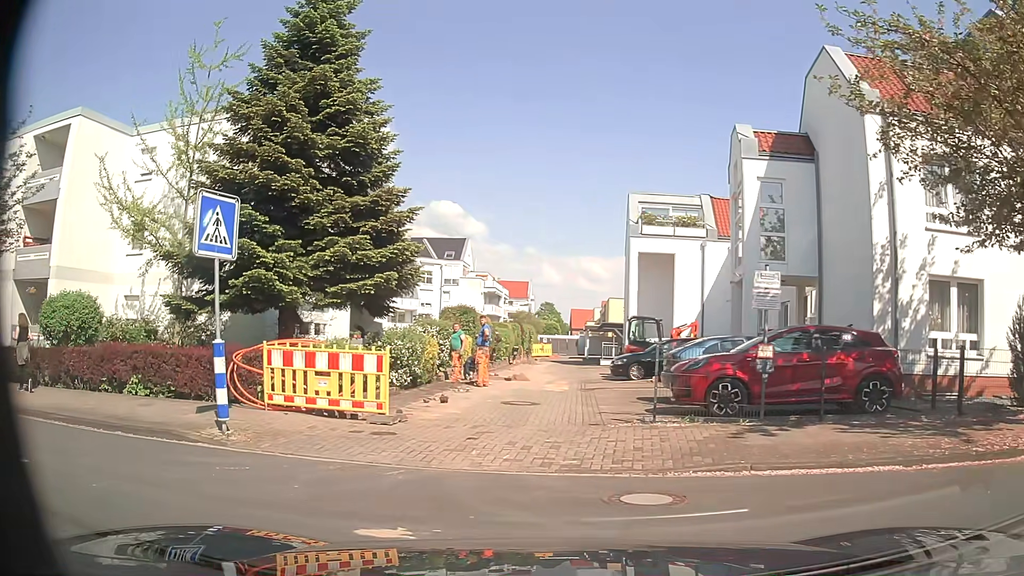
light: Day
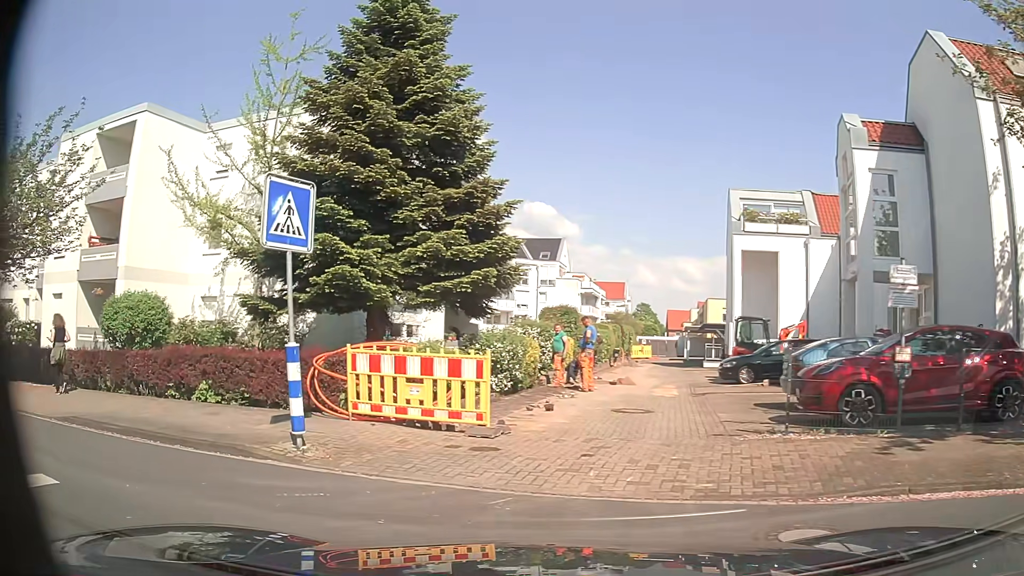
(-0.1, +1.2) m; -10°
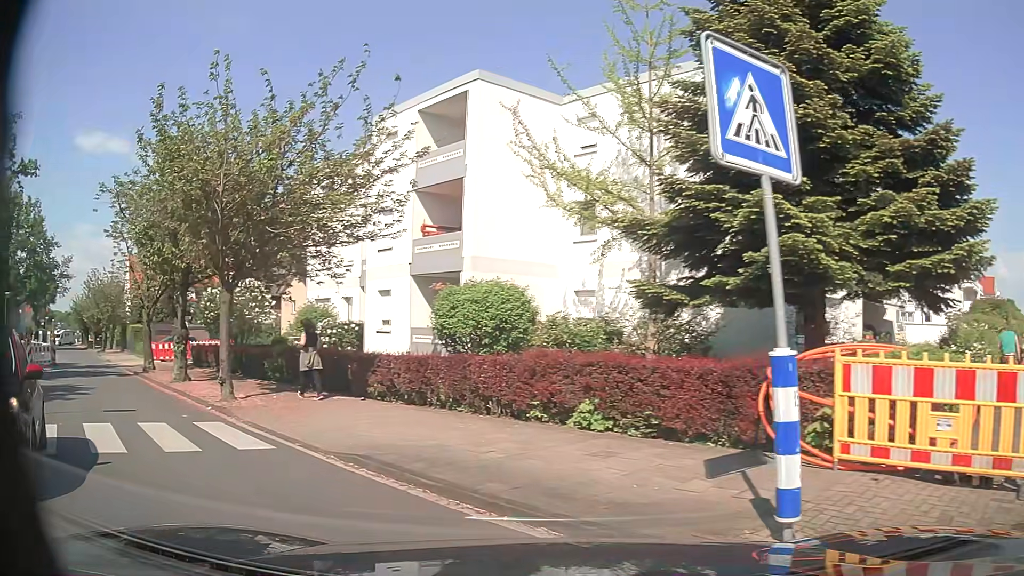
(-1.0, +3.9) m; -31°
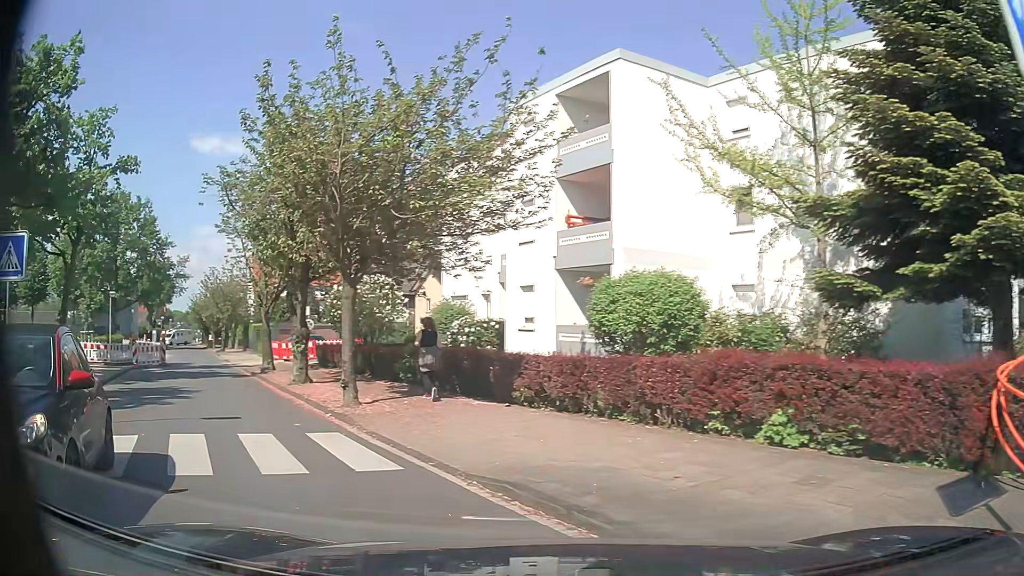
(-0.2, +1.6) m; -12°
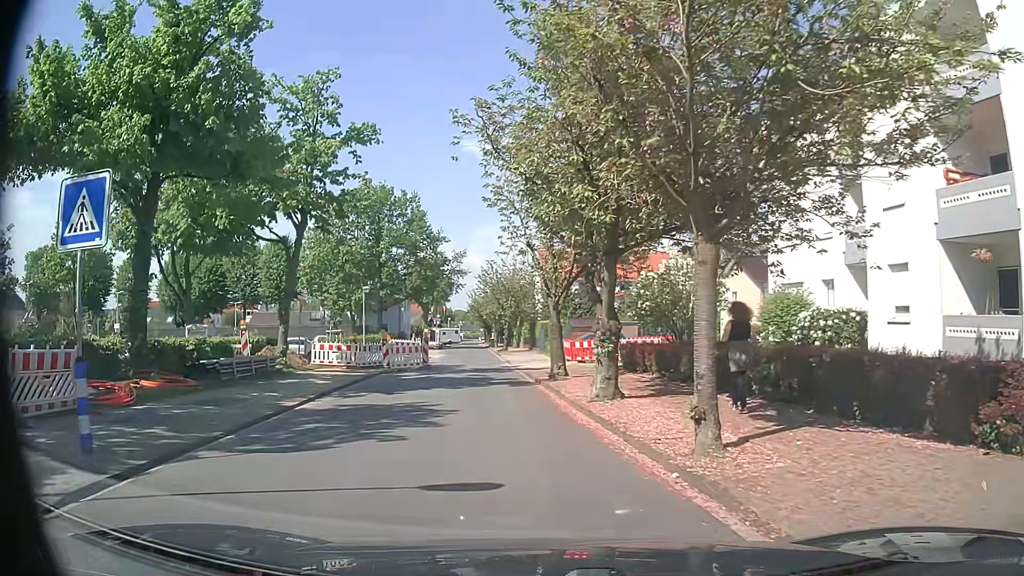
(-1.6, +5.5) m; -26°
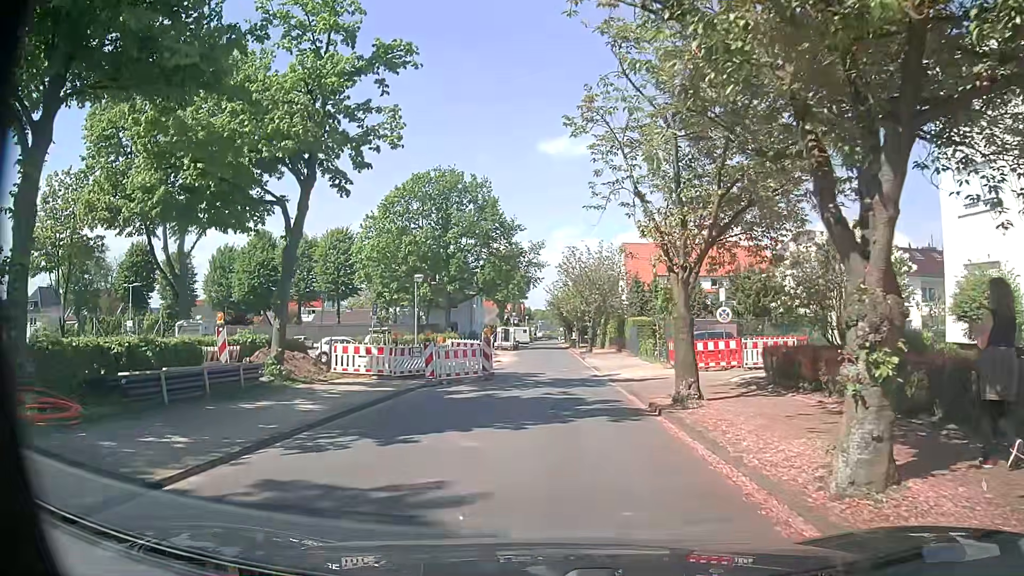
(-0.5, +8.0) m; -6°
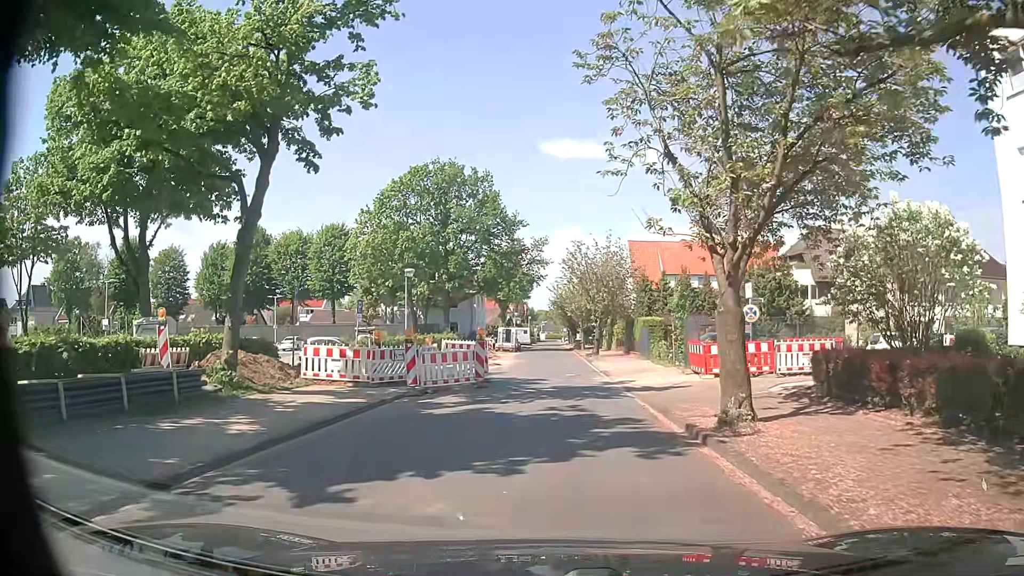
(0.0, +3.2) m; 0°
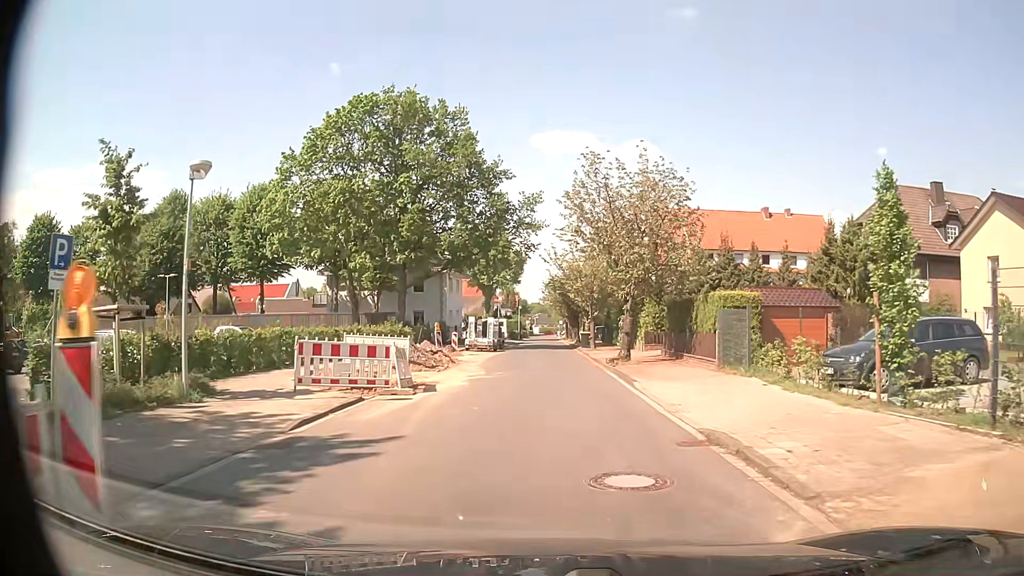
(+0.2, +19.1) m; +1°
